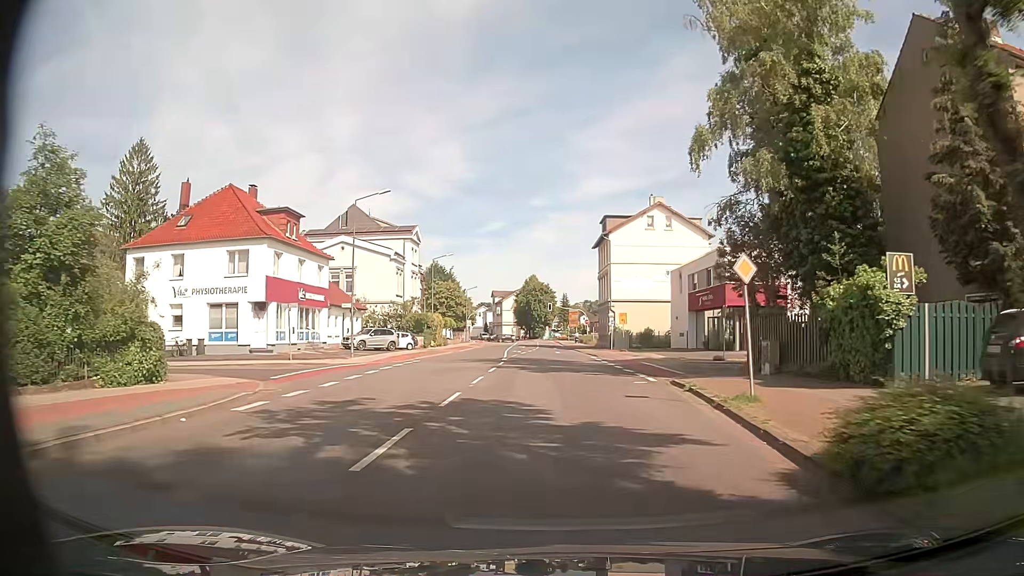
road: secondary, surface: asphalt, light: Day
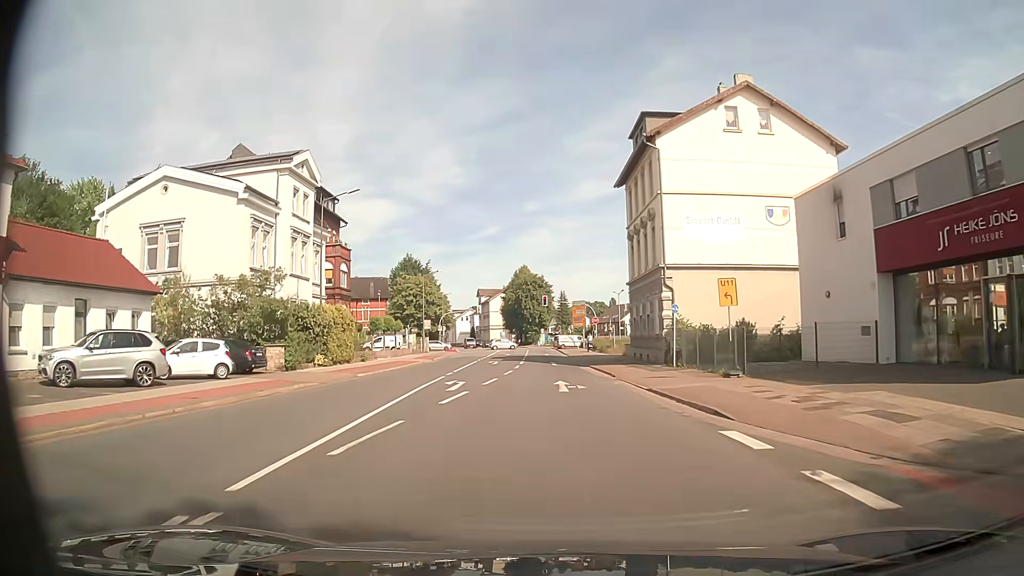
(+0.2, +33.7) m; +1°
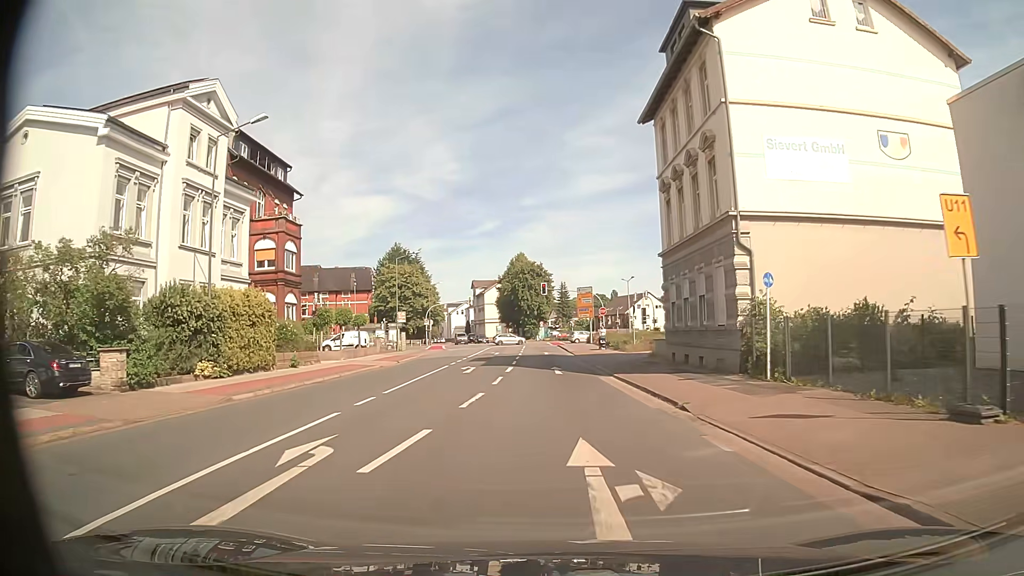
(-0.1, +13.0) m; 0°
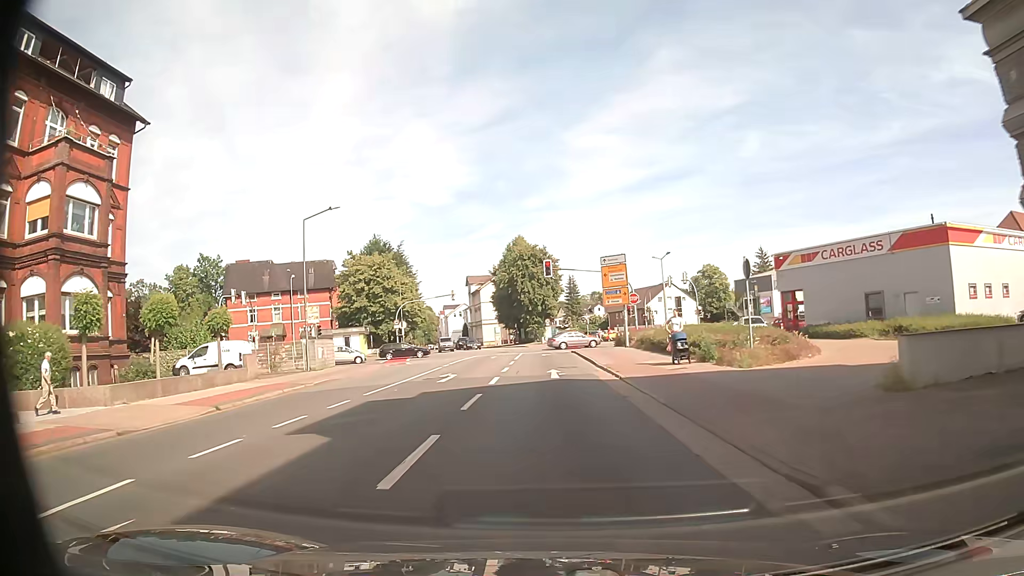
(-0.4, +24.7) m; -2°
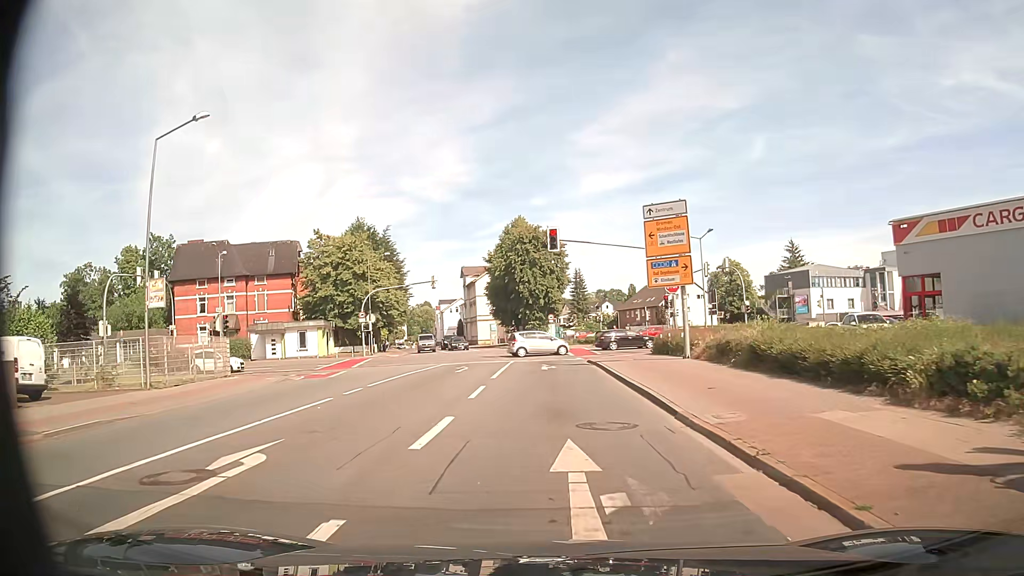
(+0.1, +16.2) m; +1°
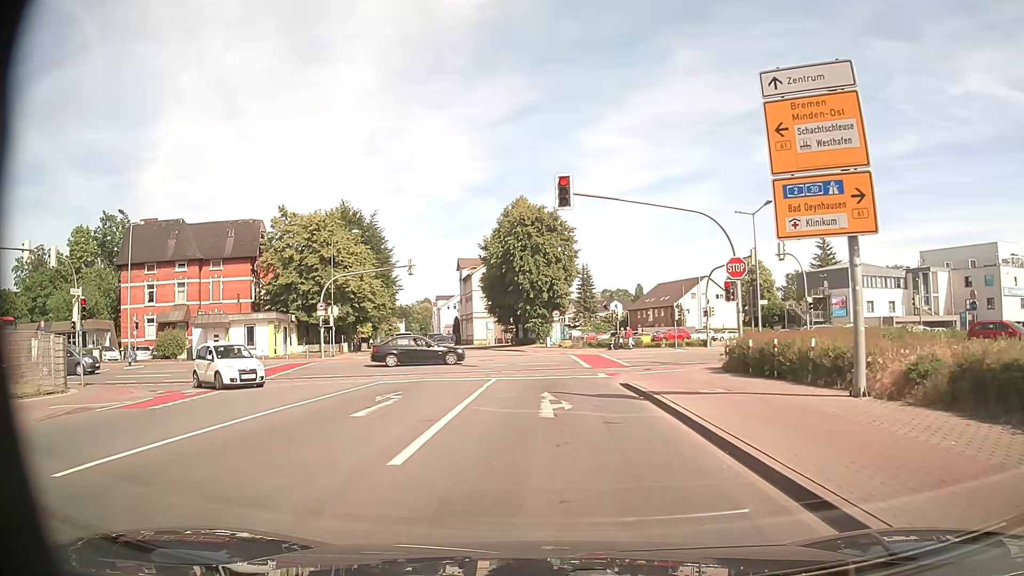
(-0.1, +12.8) m; 0°
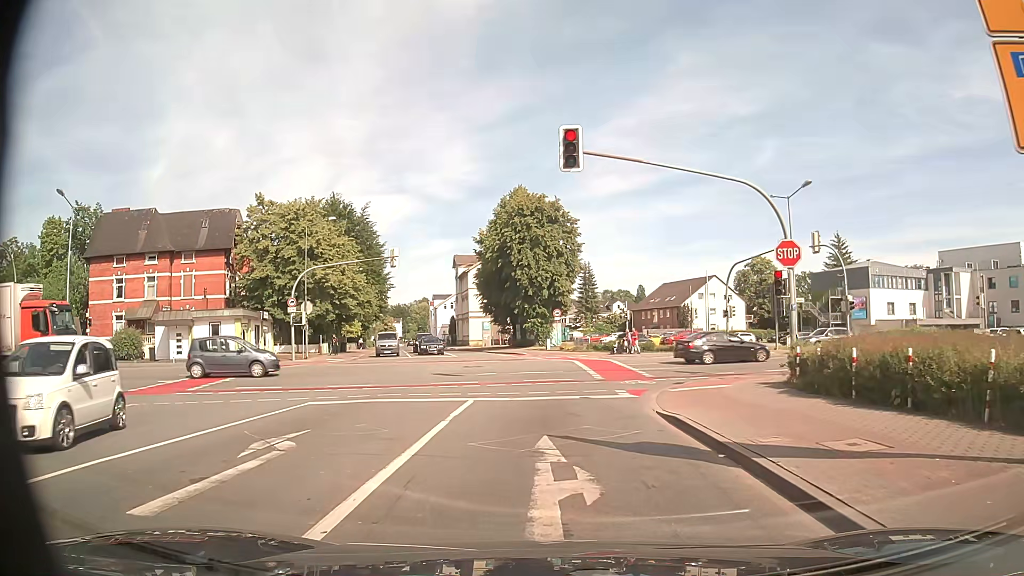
(0.0, +6.0) m; 0°
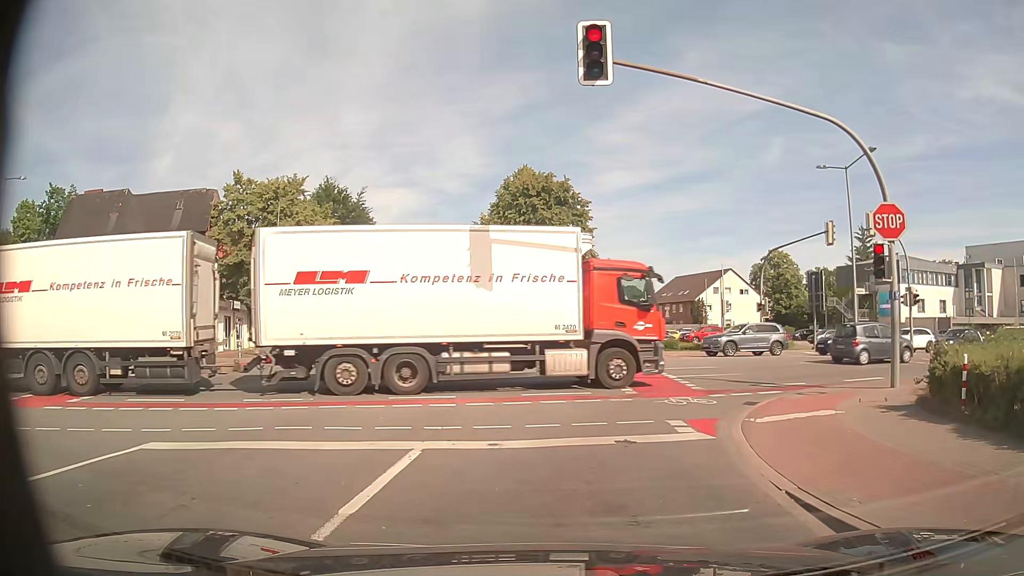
(0.0, +6.3) m; +1°
